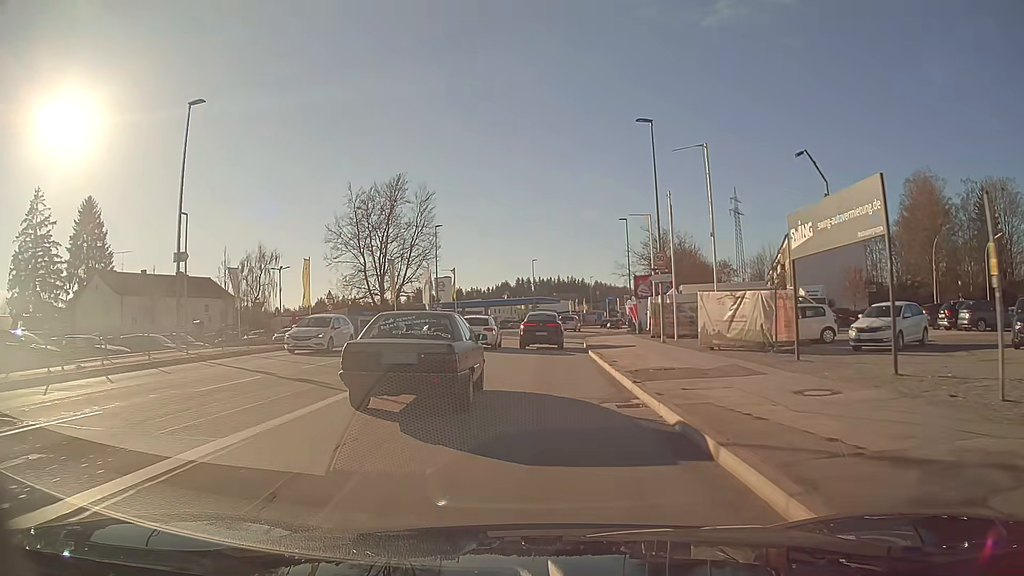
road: tertiary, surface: asphalt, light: Day
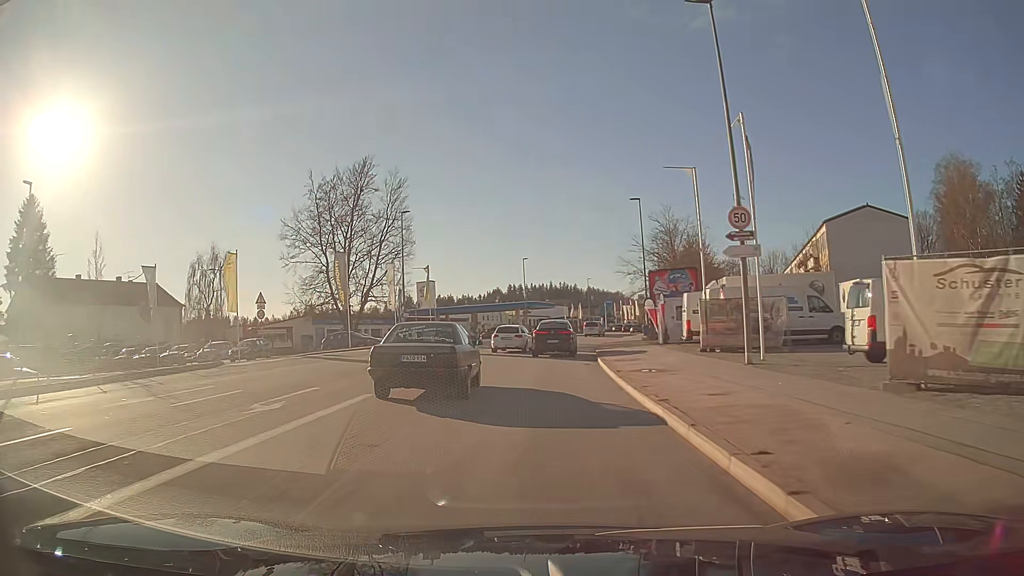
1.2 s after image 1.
(+0.1, +13.0) m; +1°
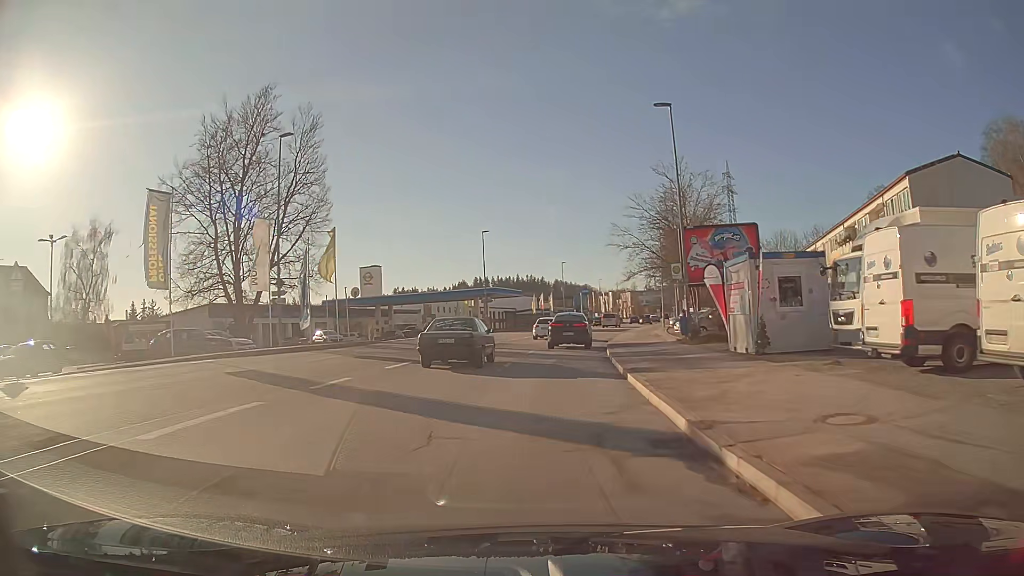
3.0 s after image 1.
(+0.5, +21.1) m; +3°
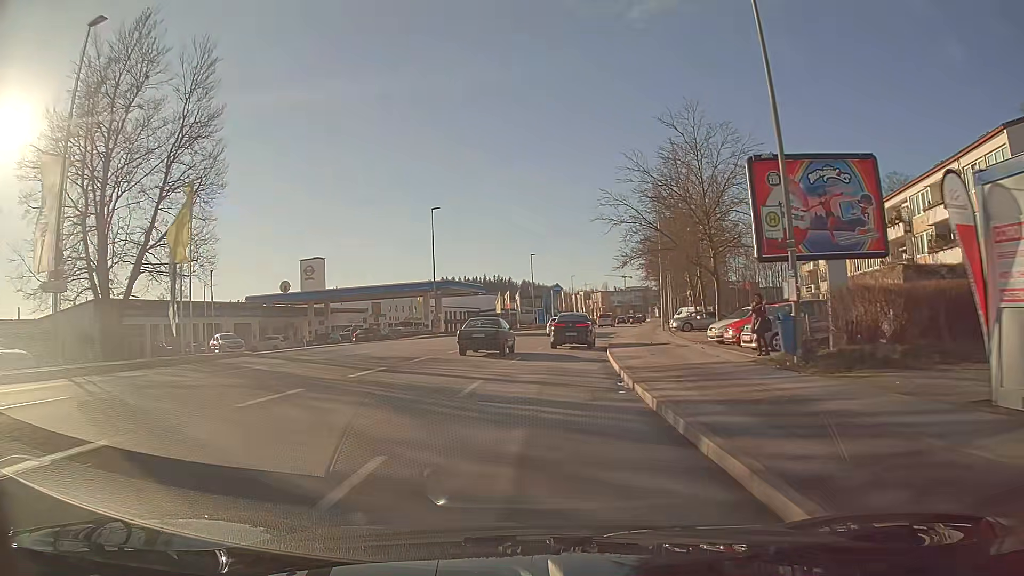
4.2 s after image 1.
(+0.4, +14.8) m; +3°
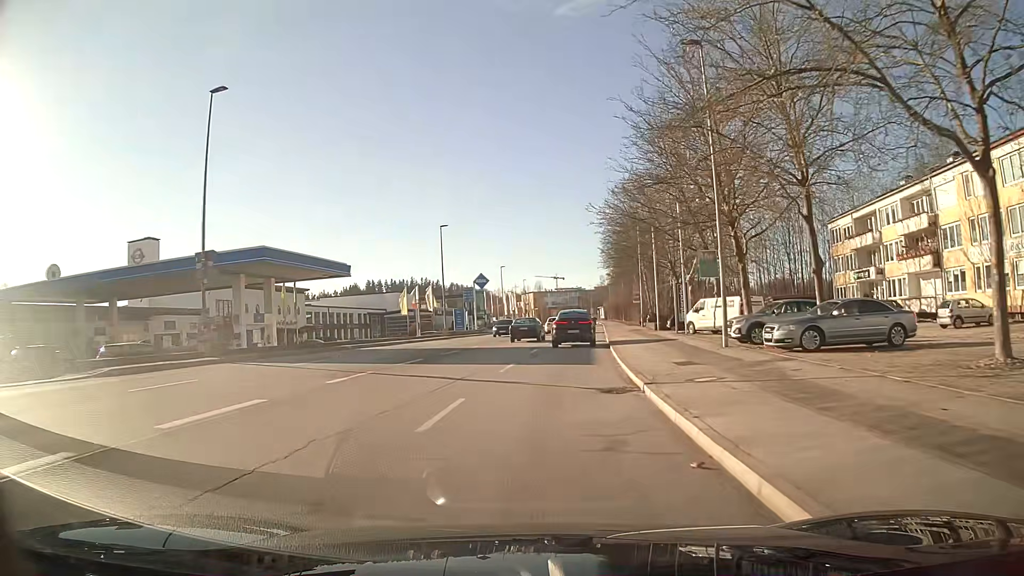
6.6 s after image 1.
(+1.6, +30.8) m; +6°
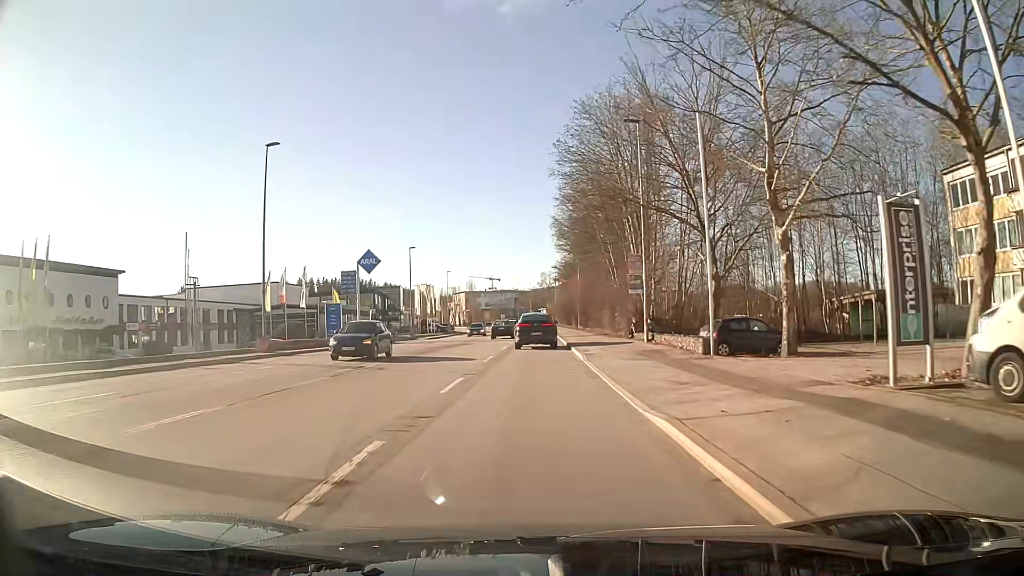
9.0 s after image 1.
(+1.5, +30.2) m; +5°
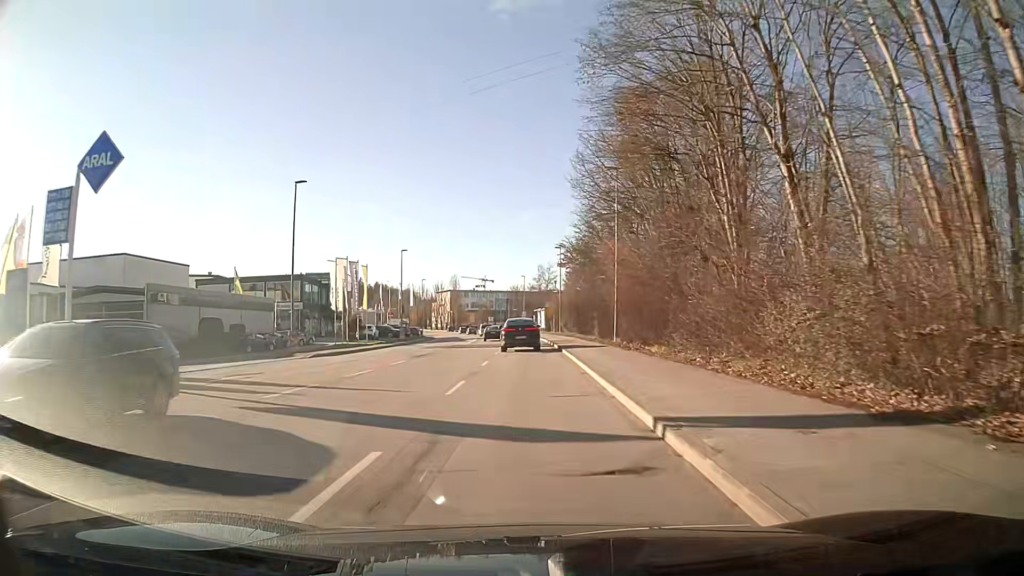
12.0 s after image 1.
(+0.2, +37.3) m; 0°
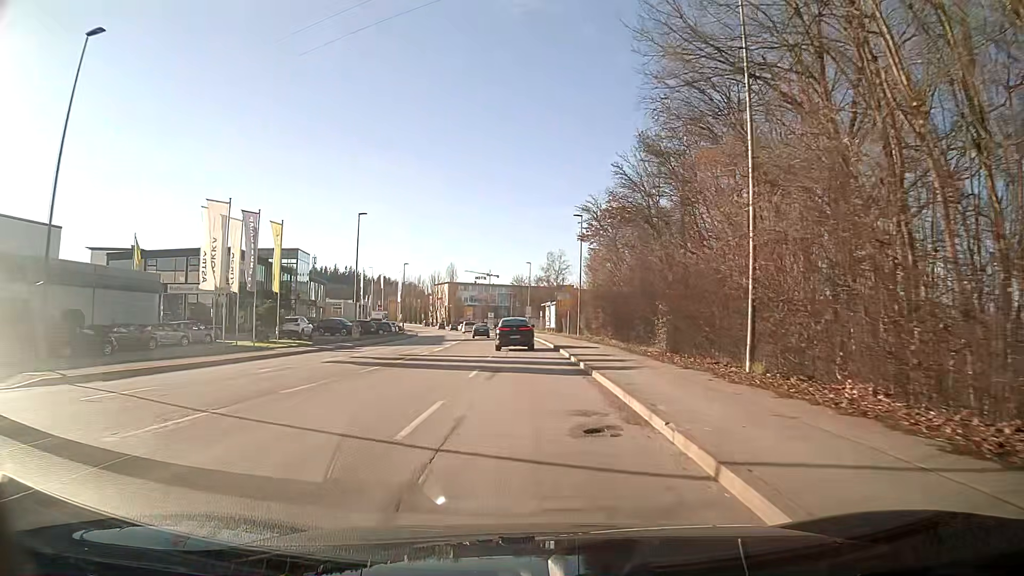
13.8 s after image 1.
(-0.1, +23.2) m; -1°
(0, +10) (0, +20) (0, +30) (-1, +40) (-1, +50) (-2, +60) (-2, +70) (-3, +80) (-4, +90) (-6, +100) m
